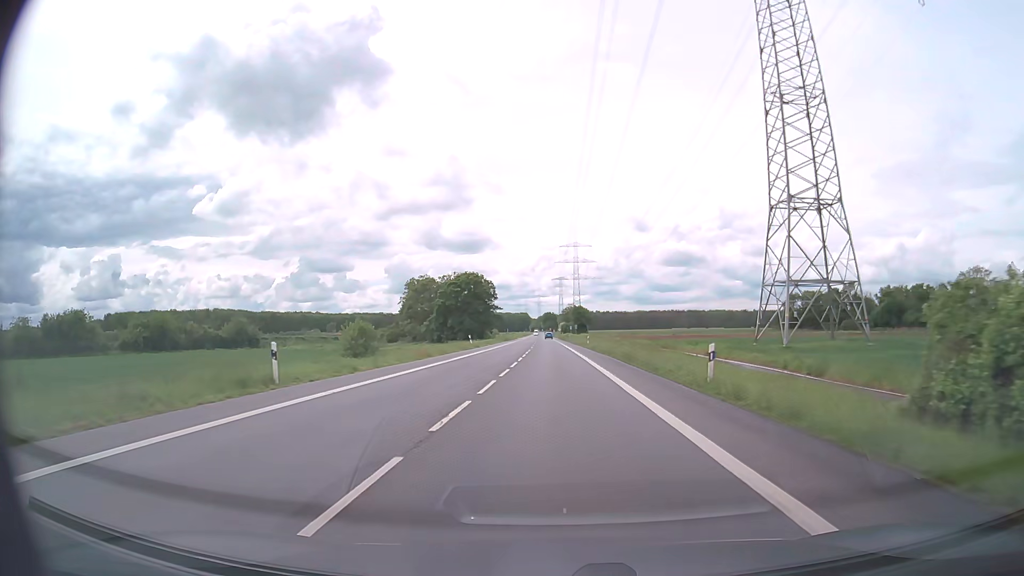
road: secondary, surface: asphalt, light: Day
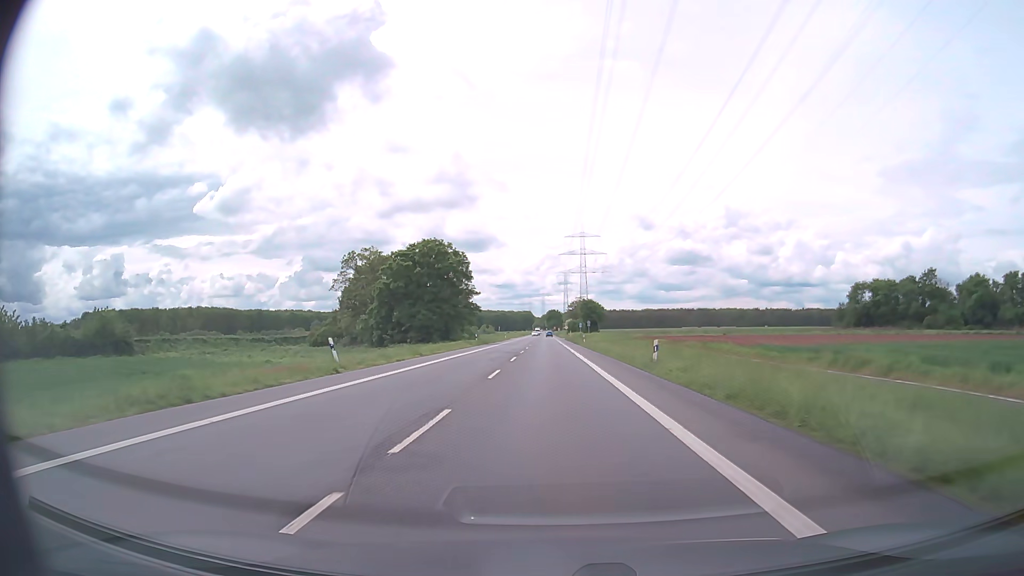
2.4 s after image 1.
(-0.1, +43.8) m; 0°
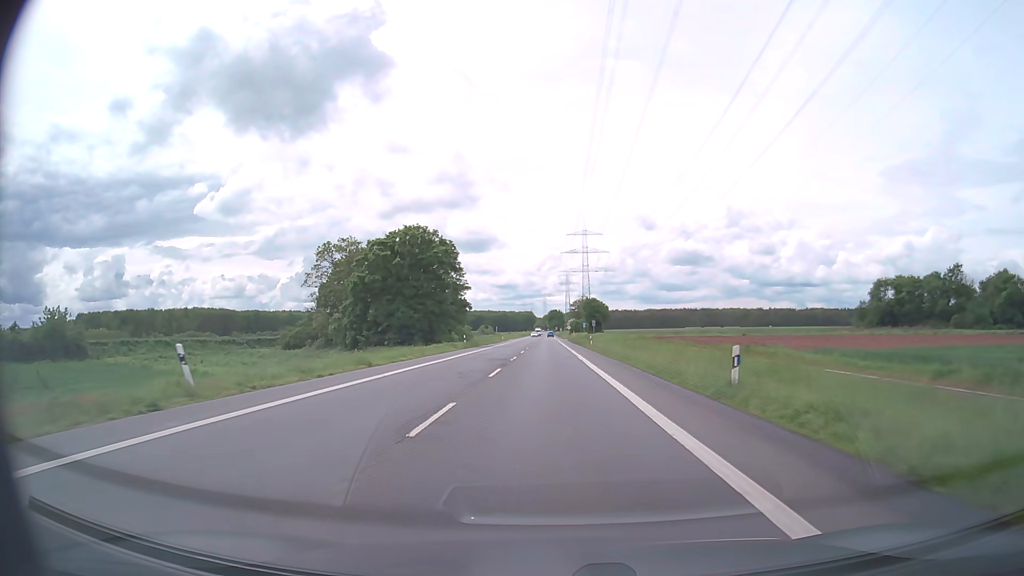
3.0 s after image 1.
(0.0, +11.0) m; 0°
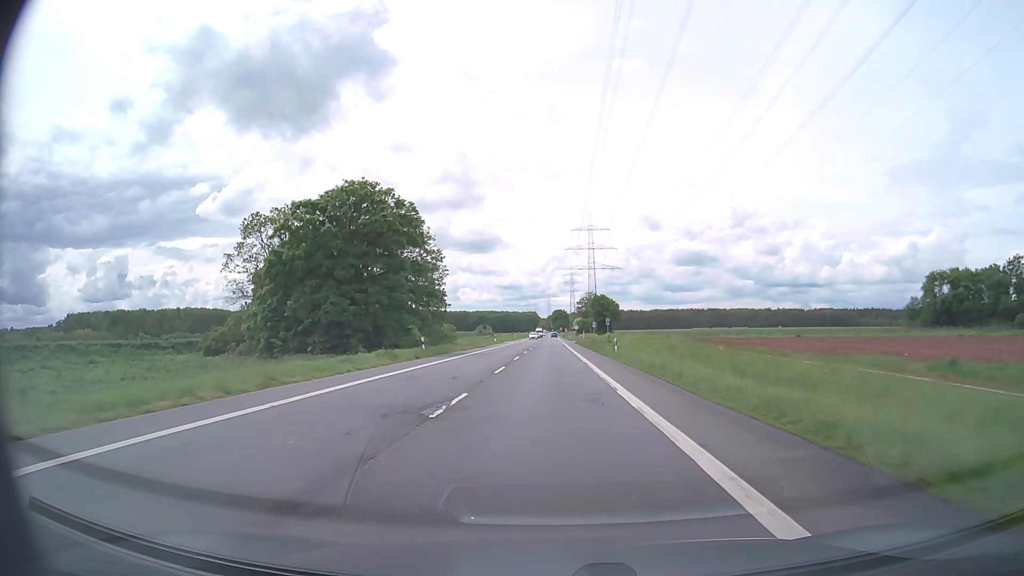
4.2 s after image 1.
(-0.1, +21.9) m; 0°
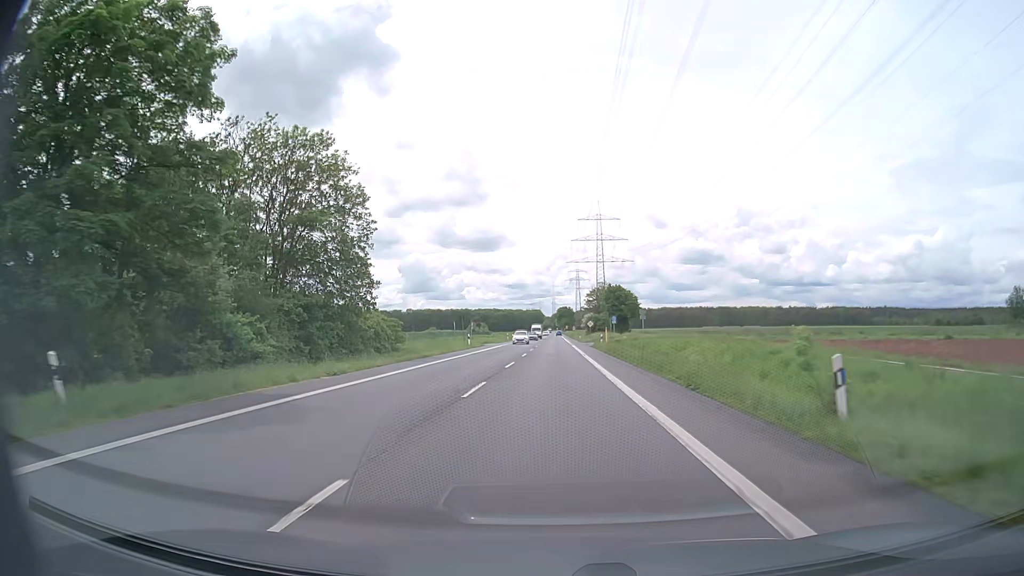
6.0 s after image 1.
(-0.1, +32.9) m; 0°
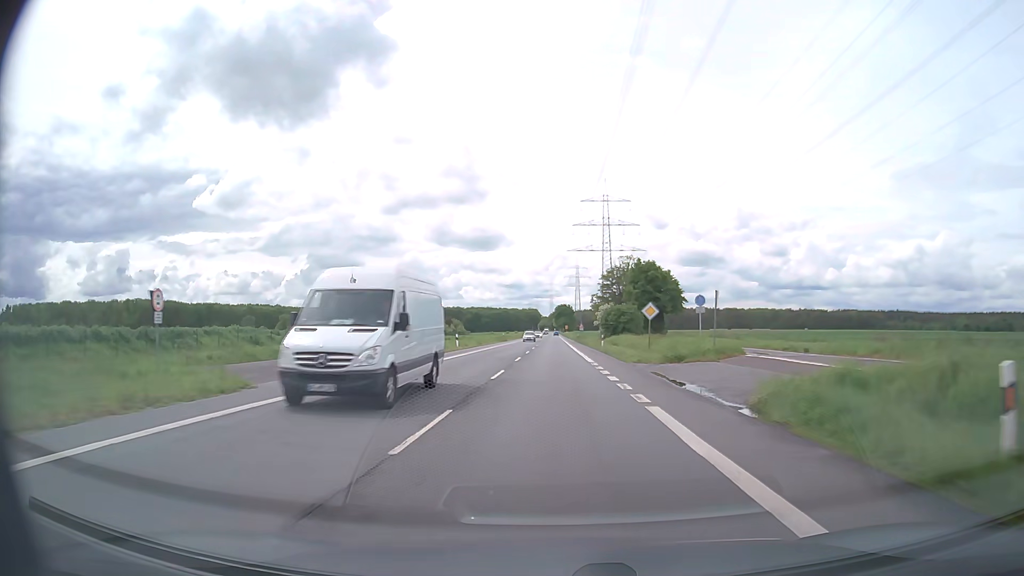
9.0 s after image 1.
(-0.1, +54.8) m; 0°
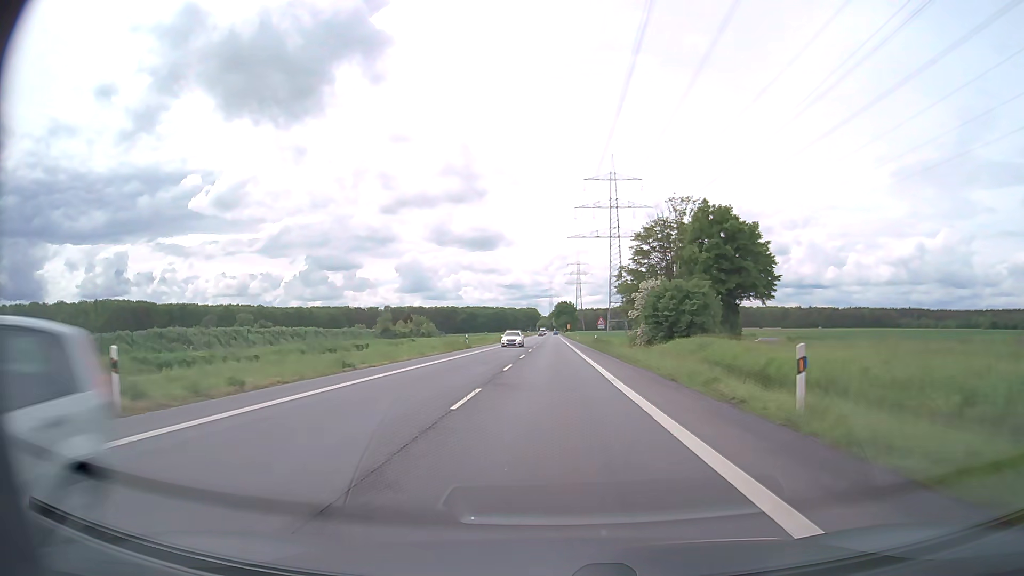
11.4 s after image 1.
(-0.1, +43.7) m; 0°
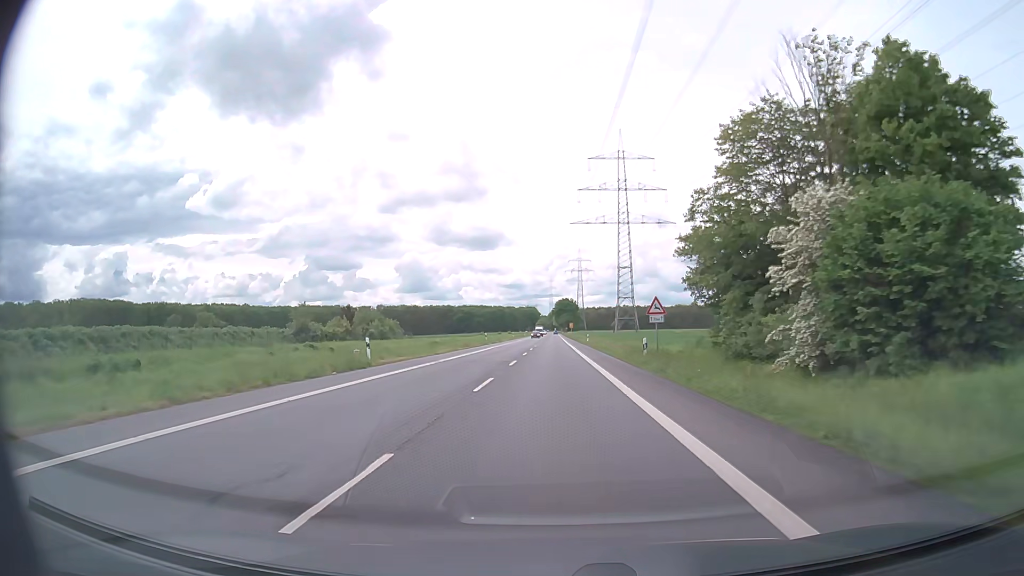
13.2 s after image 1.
(0.0, +32.7) m; 0°
(0, +10) (0, +20) (0, +30) (0, +40) (0, +50) (0, +60) (0, +70) (0, +80) (0, +90) (0, +100) m
